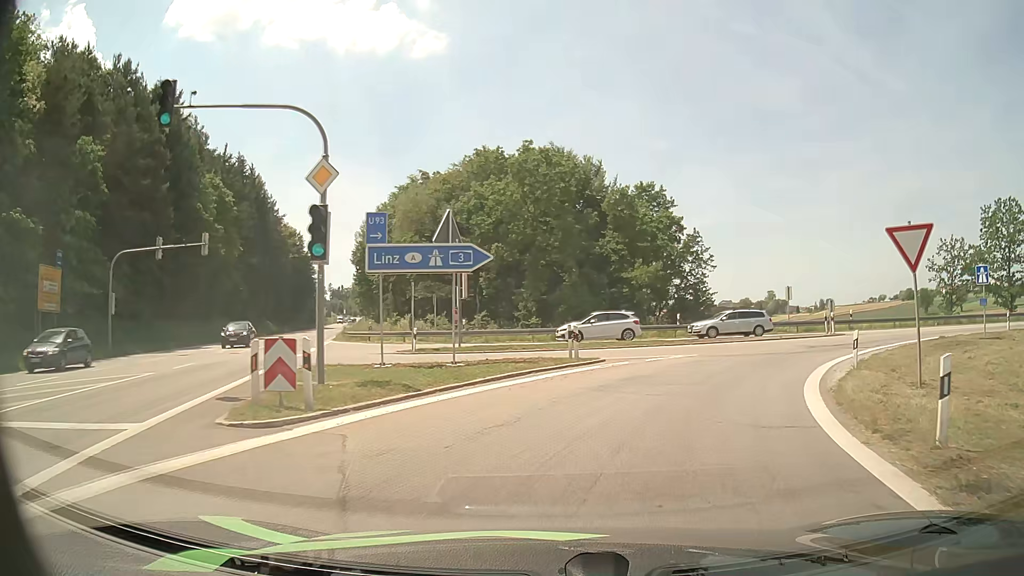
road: motorway_link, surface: asphalt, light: Day
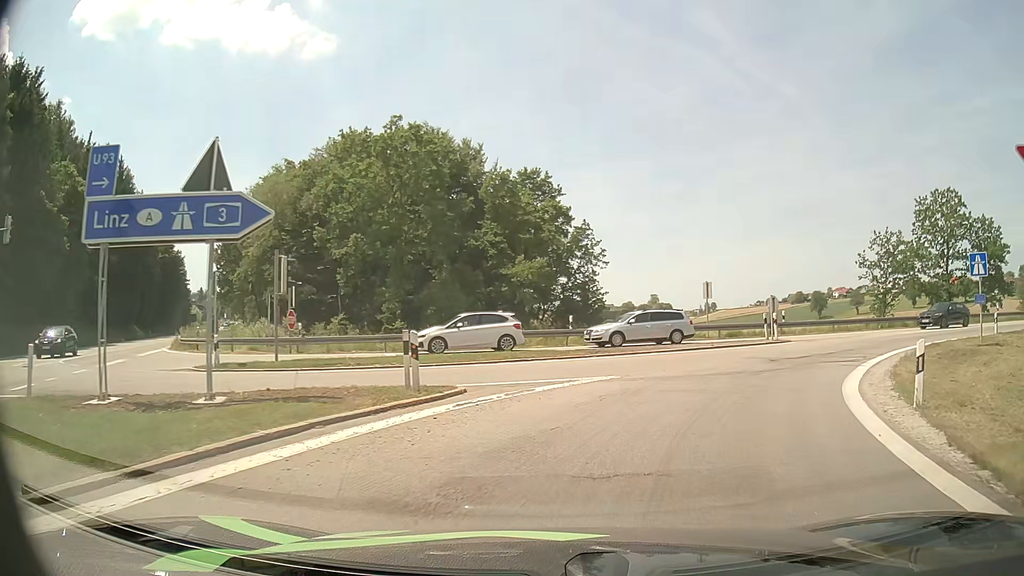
(+0.7, +8.0) m; +10°
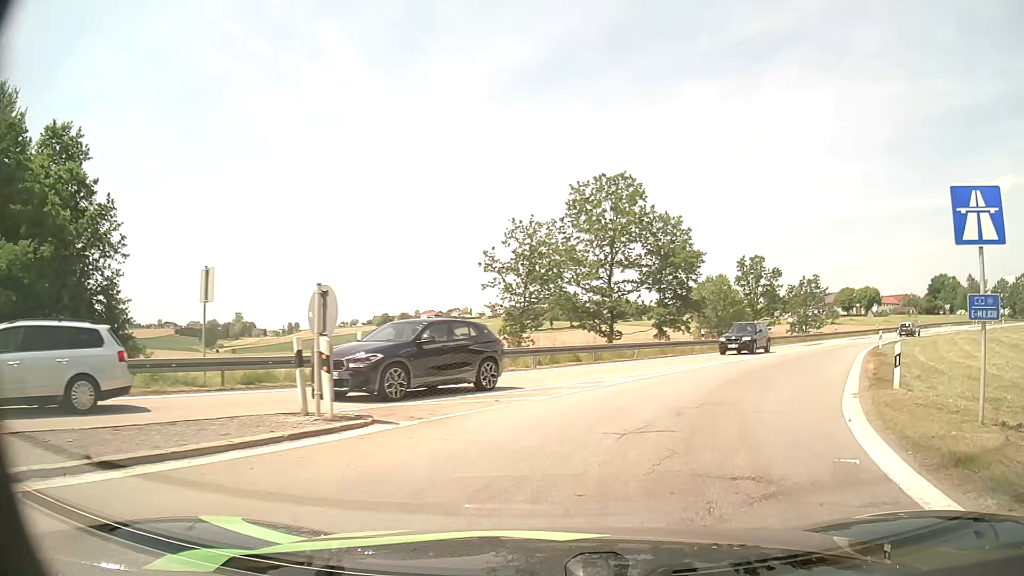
(+5.4, +17.5) m; +34°
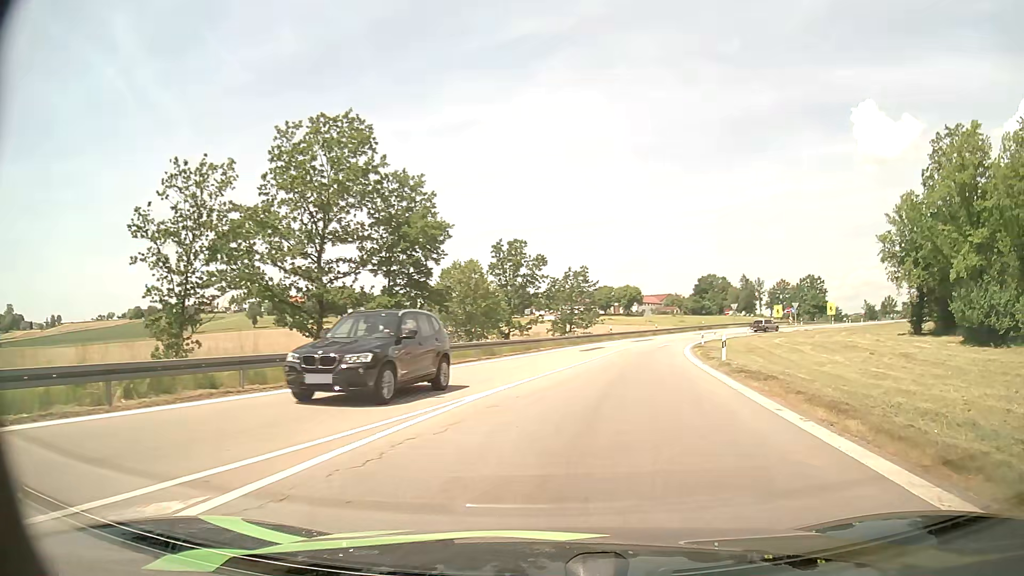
(+2.7, +12.6) m; +23°
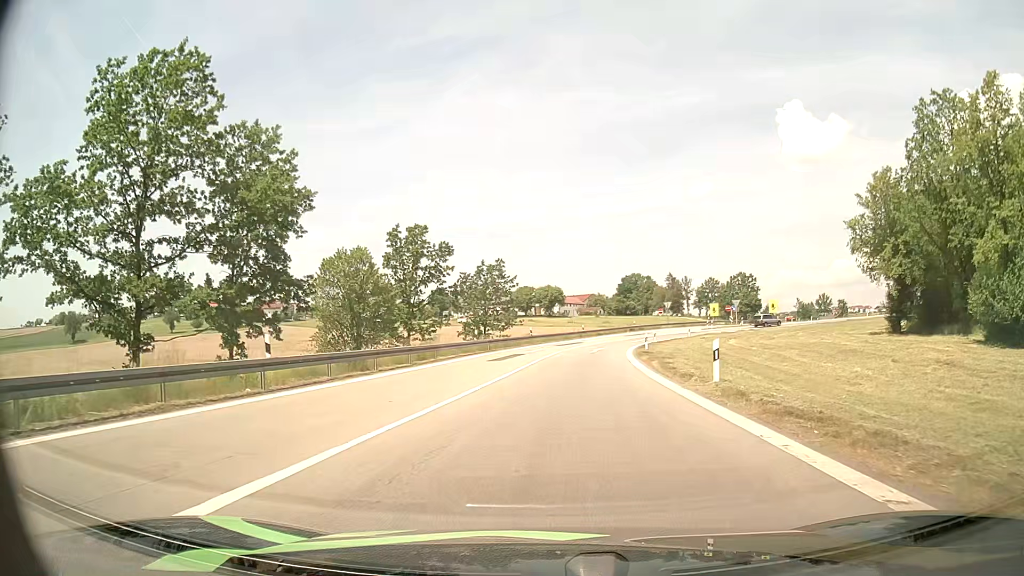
(+0.8, +9.8) m; +7°
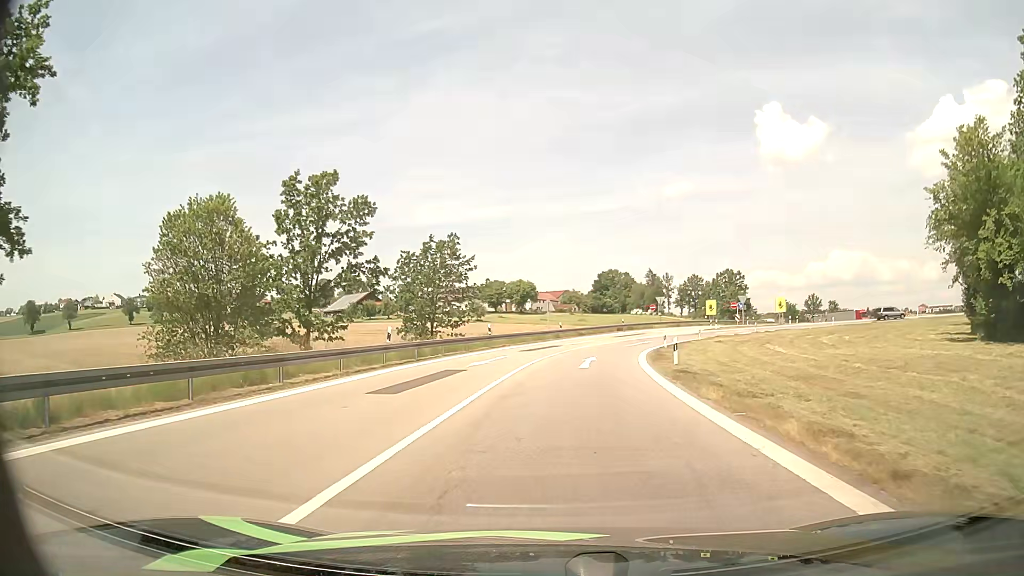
(+0.4, +15.9) m; +3°
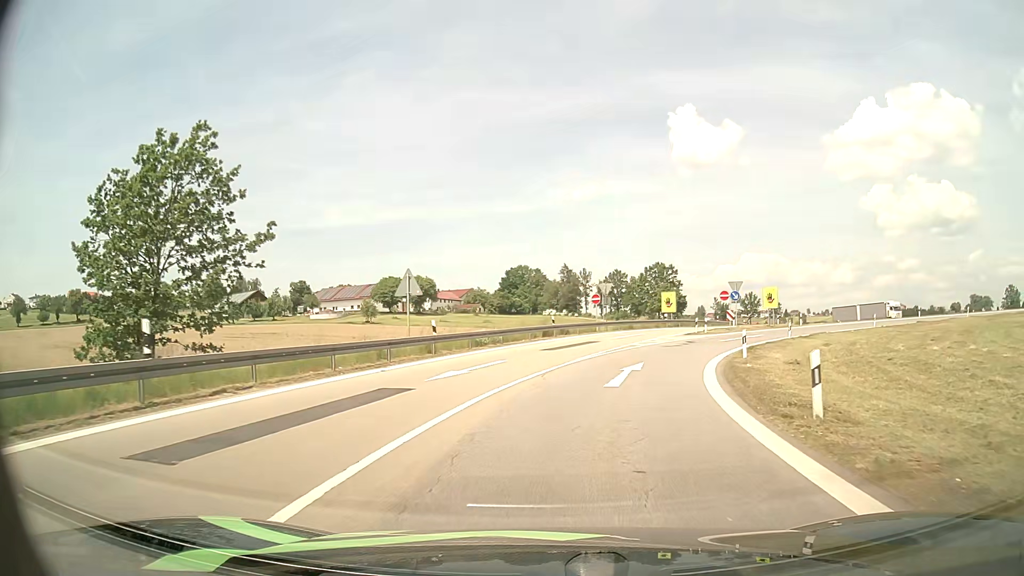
(+1.5, +28.9) m; +8°
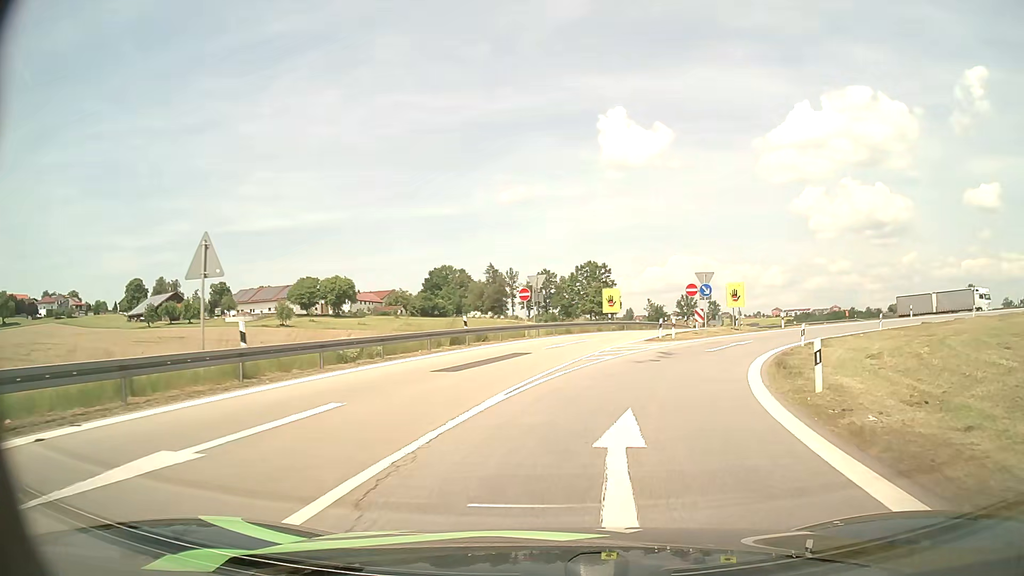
(+0.5, +11.4) m; +6°
(+1, +10) (+3, +20) (+7, +29) (+13, +37) (+21, +43) (+30, +47) (+40, +49) (+50, +49) (+59, +47) (+68, +42) m
